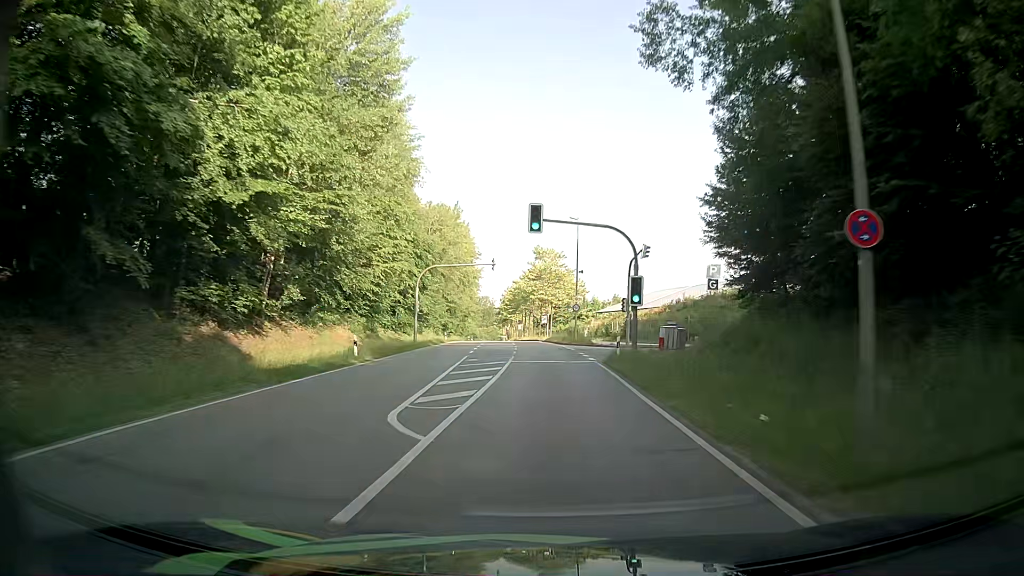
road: secondary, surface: asphalt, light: Day
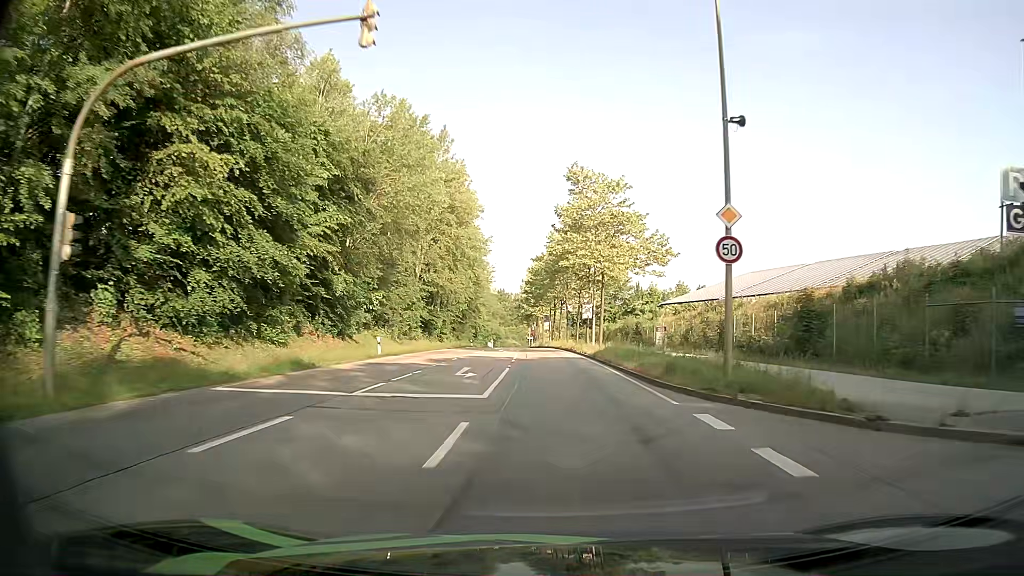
(-2.6, +40.8) m; -6°
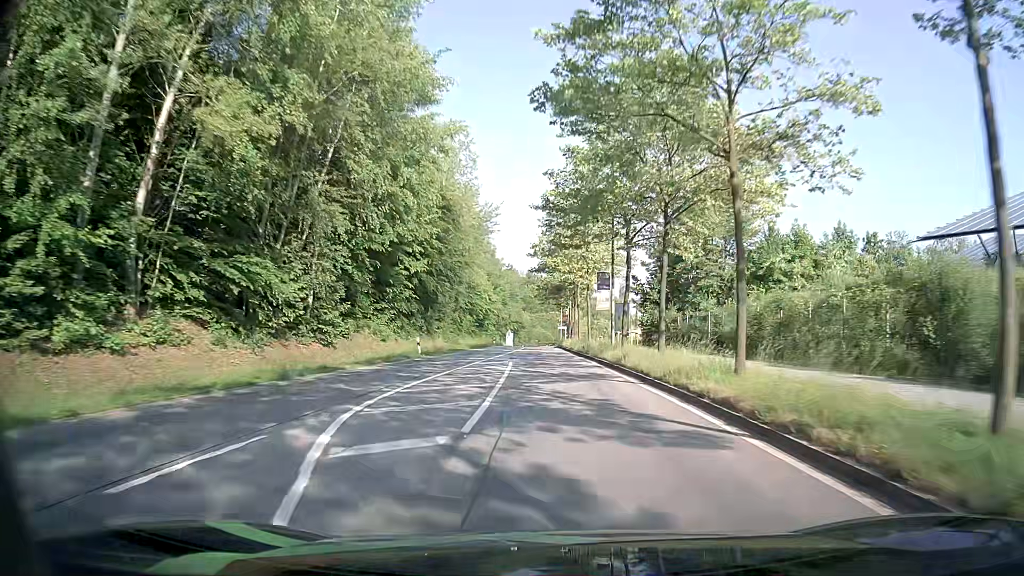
(-1.2, +52.0) m; -3°
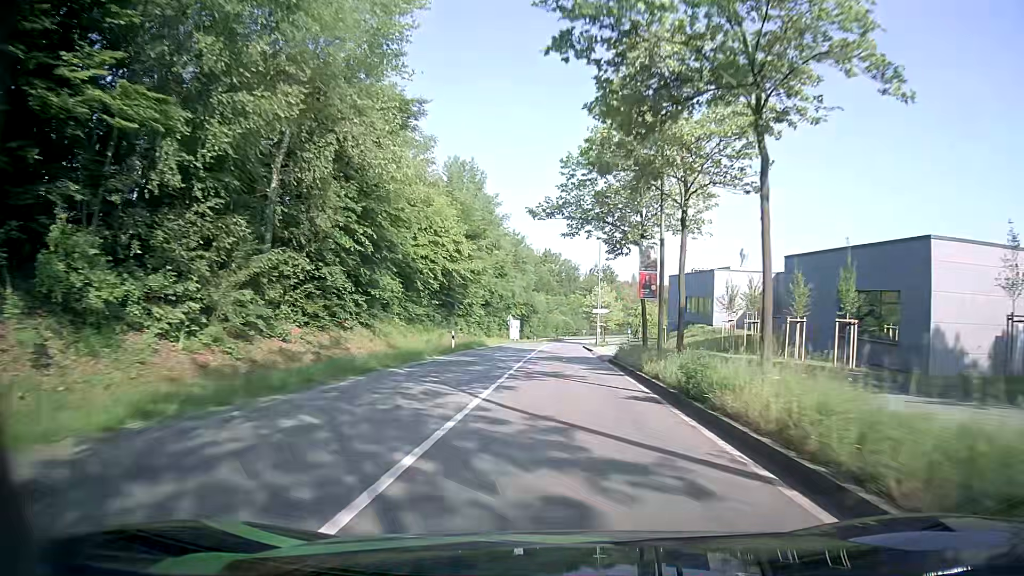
(-0.5, +49.9) m; -1°
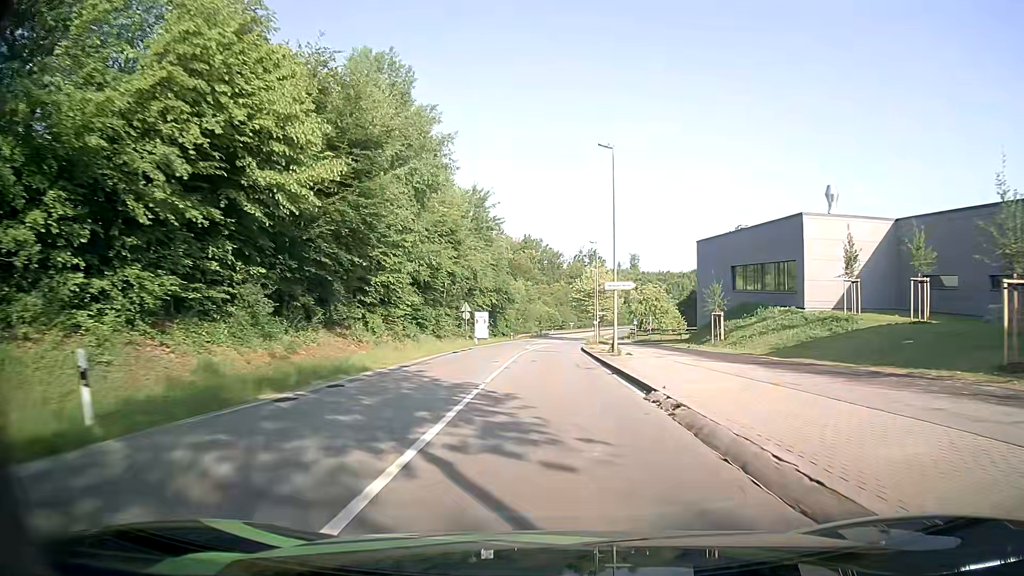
(+0.5, +29.3) m; +1°
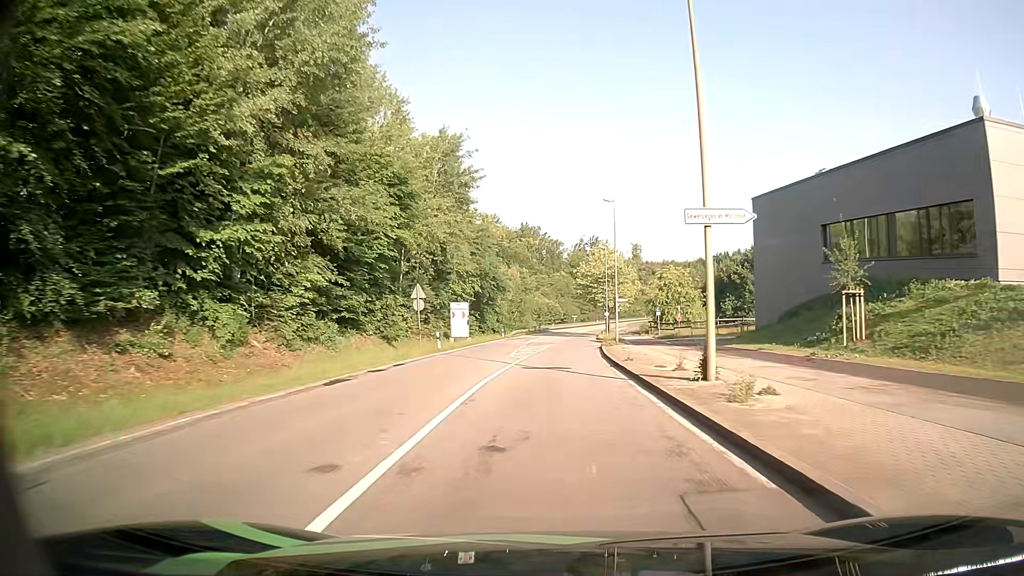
(+0.1, +19.5) m; 0°
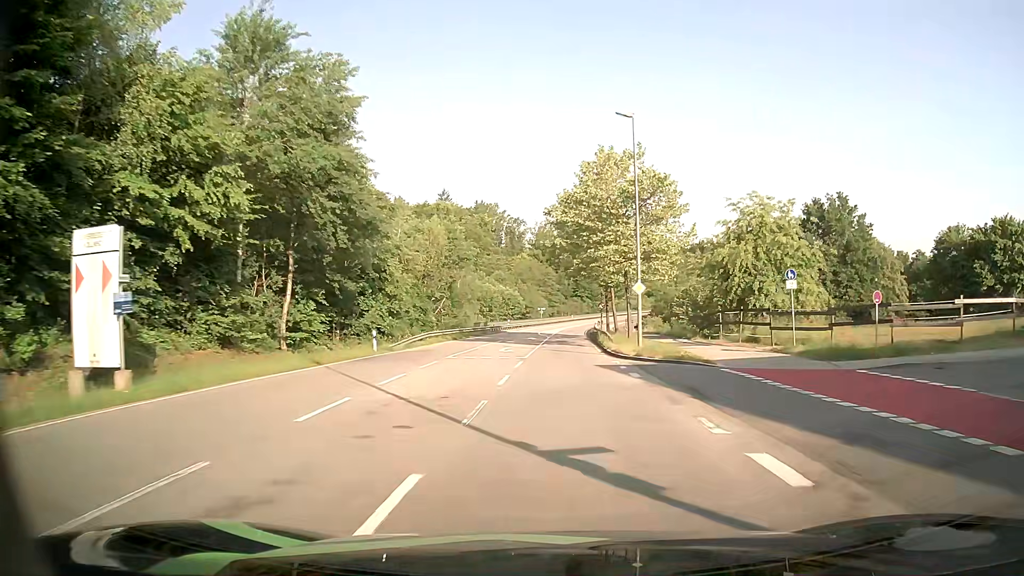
(+0.9, +47.6) m; +3°
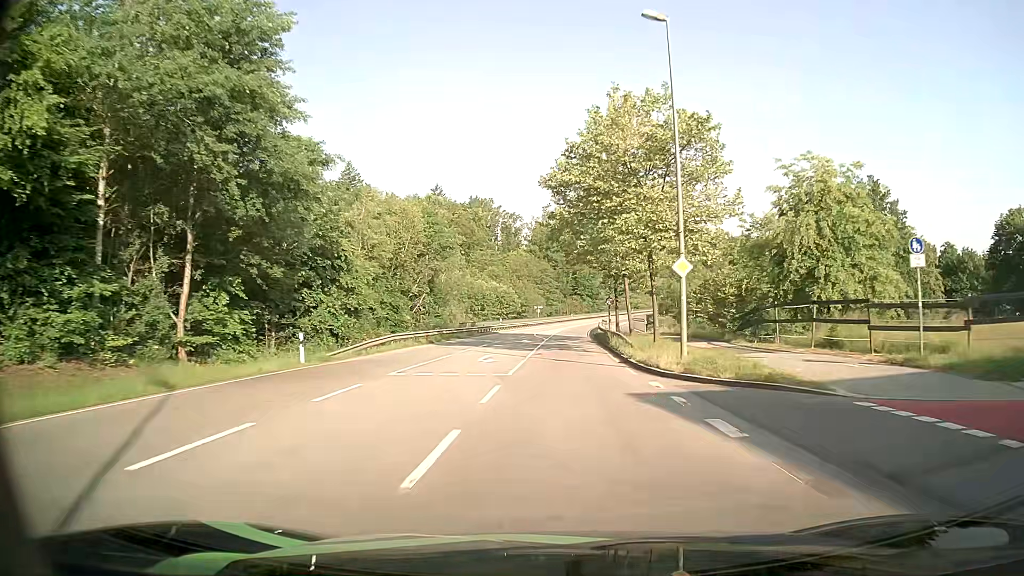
(0.0, +9.7) m; 0°
(0, +10) (0, +20) (0, +30) (+1, +40) (+1, +50) (+2, +60) (+2, +70) (+3, +80) (+4, +90) (+6, +100) m
